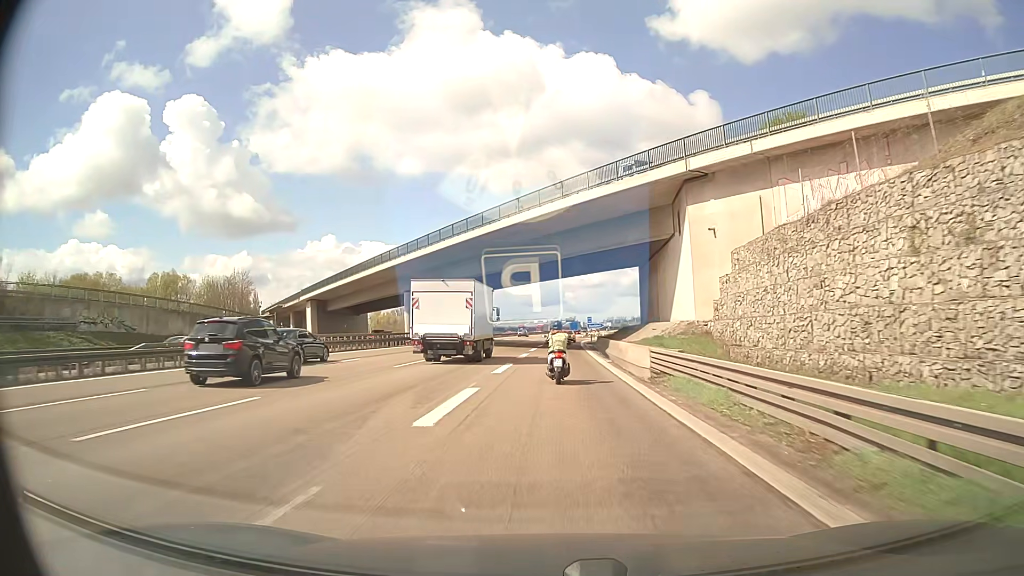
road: motorway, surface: asphalt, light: Day
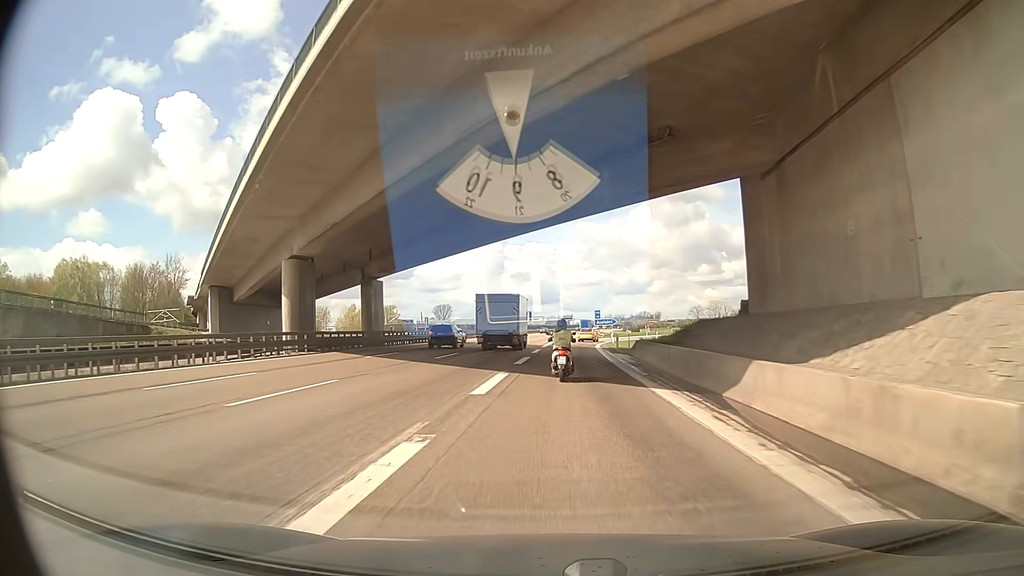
(+0.2, +31.7) m; 0°
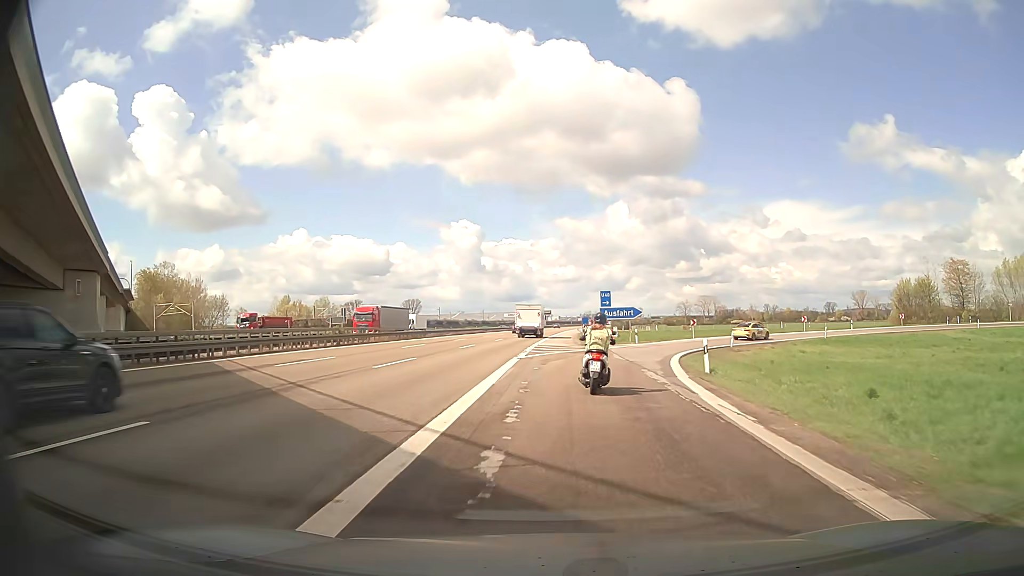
(+0.8, +45.7) m; +2°
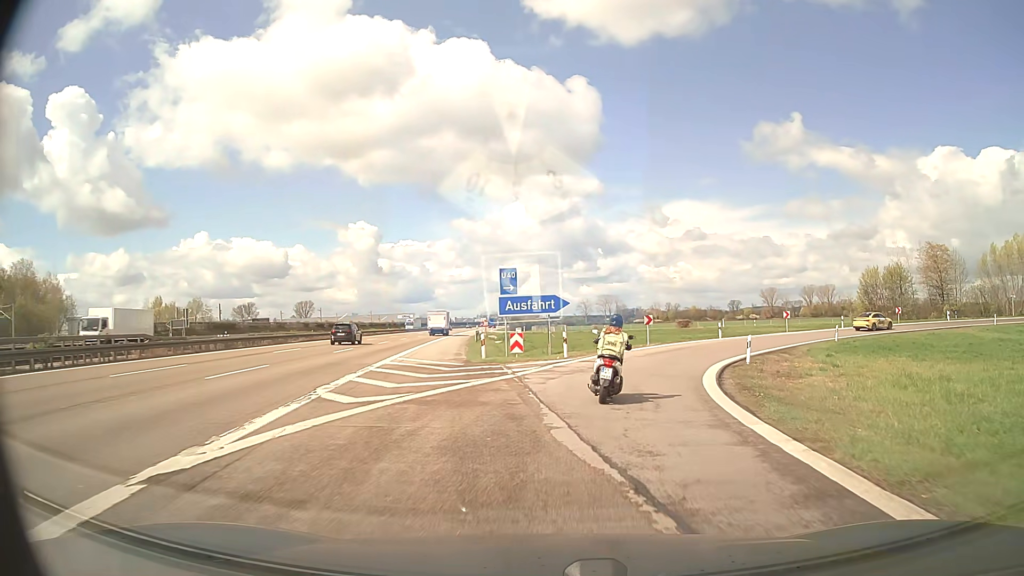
(+1.2, +20.8) m; +8°
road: motorway_link
(+1, +10) (+2, +20) (+6, +29) (+11, +38) (+18, +45) (+26, +51) (+35, +54) (+45, +56) (+55, +56) (+65, +54) m
